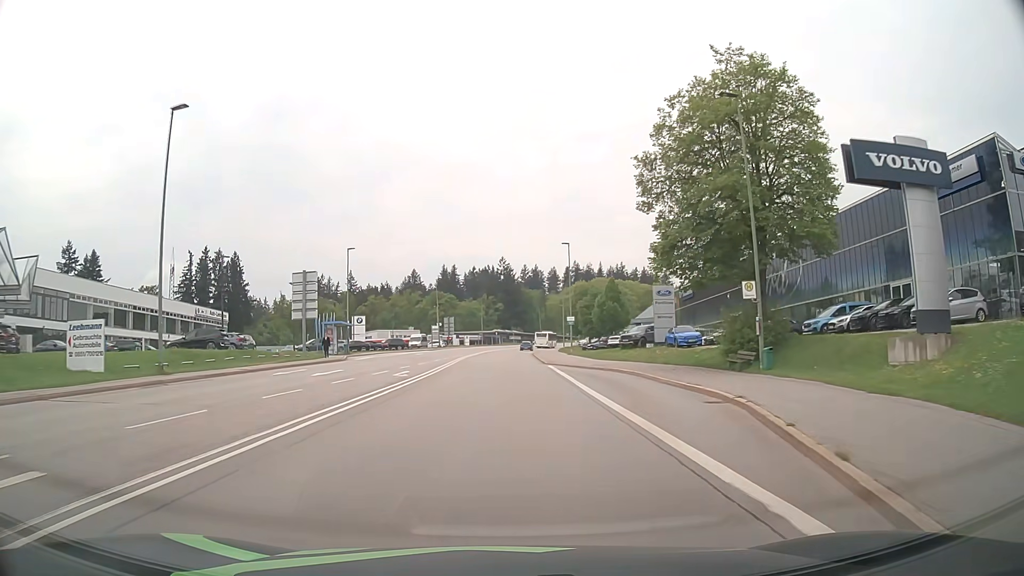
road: secondary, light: Day
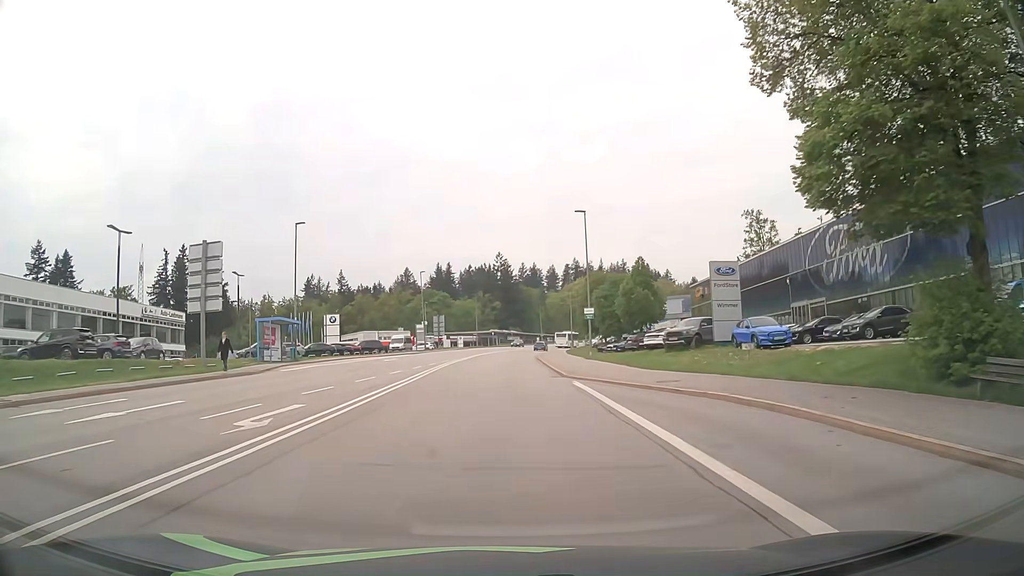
(0.0, +15.7) m; 0°
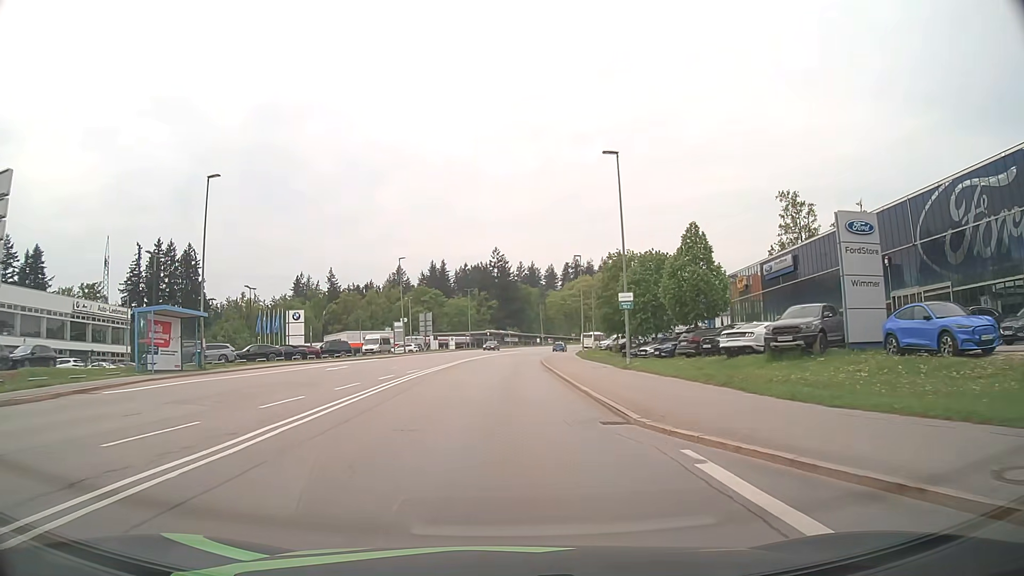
(-0.1, +15.5) m; 0°
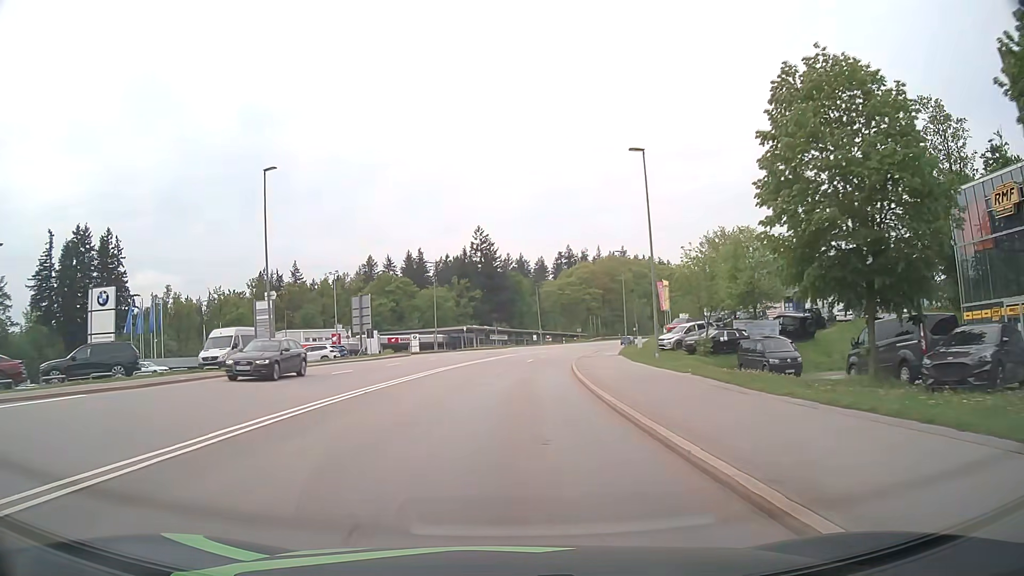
(+0.4, +39.0) m; +1°
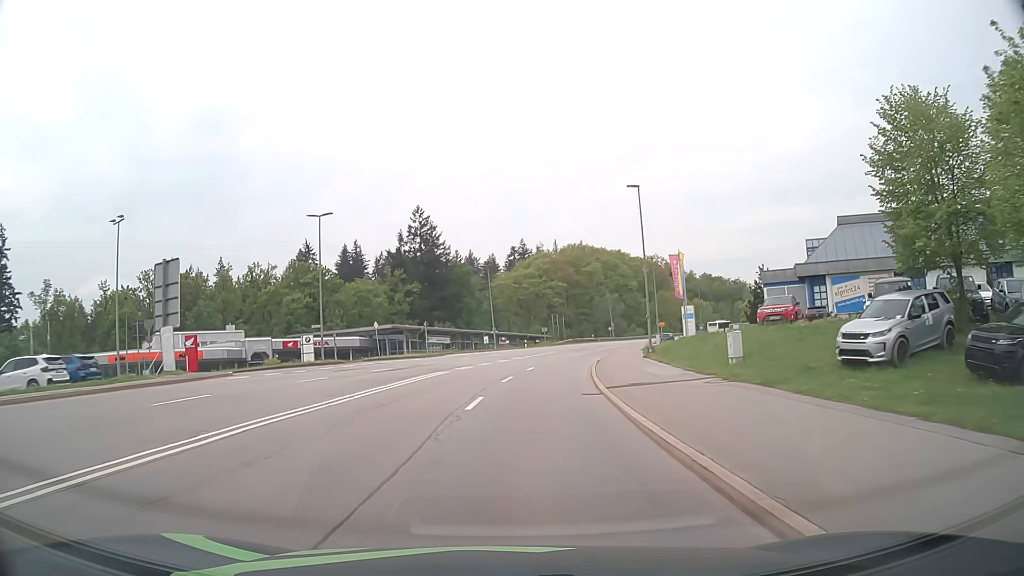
(+1.2, +31.5) m; +4°
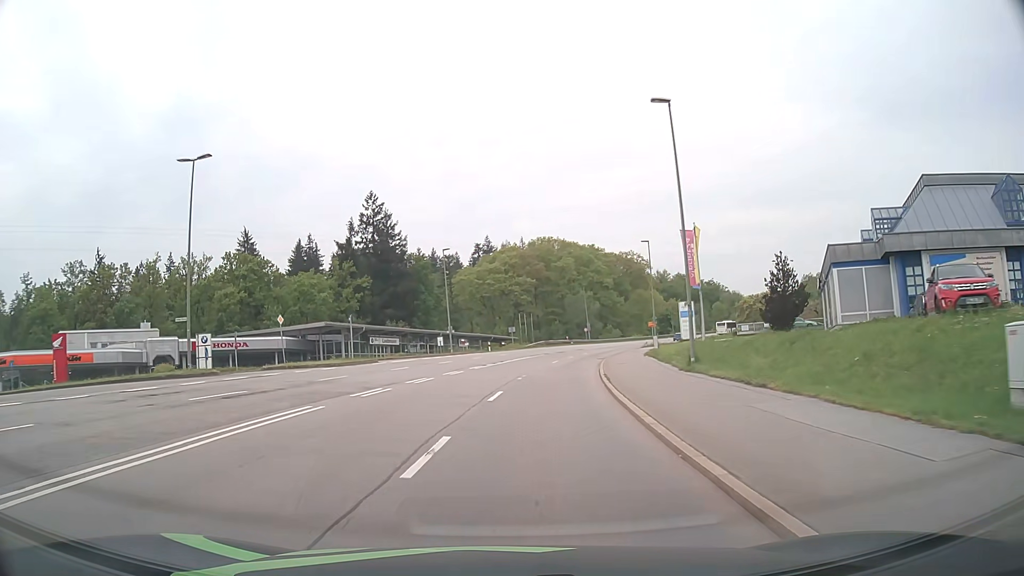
(+0.4, +15.8) m; +3°
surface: asphalt
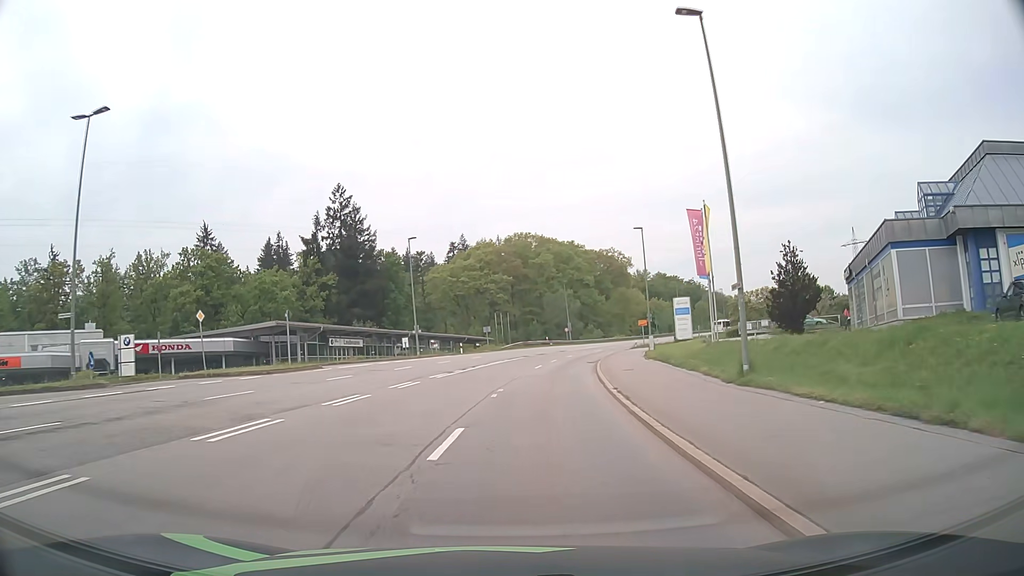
(+0.1, +7.9) m; +2°
(0, +10) (+1, +20) (+2, +30) (+3, +40) (+5, +50) (+7, +59) (+10, +69) (+13, +79) (+16, +88) (+20, +97) m
